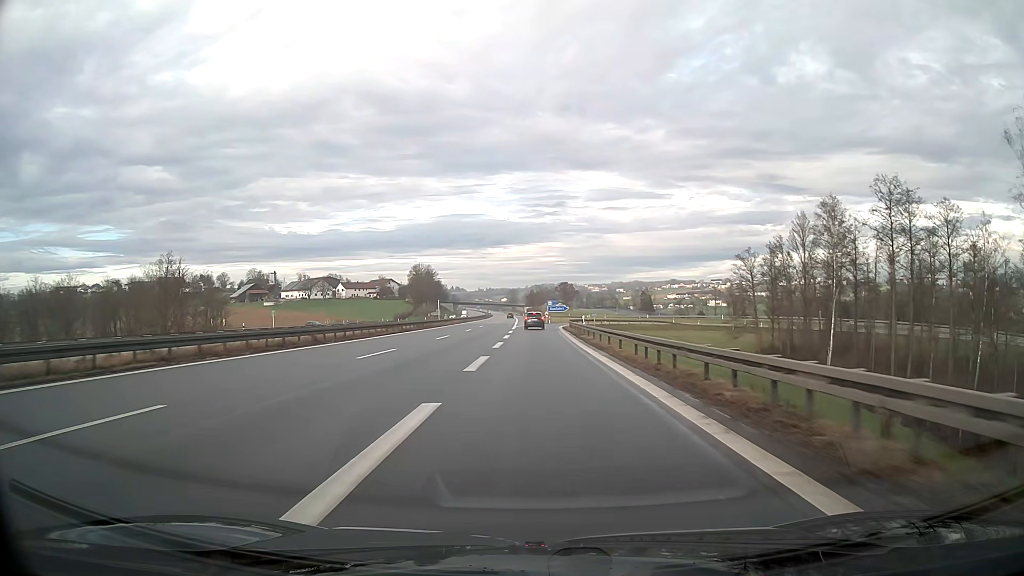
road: motorway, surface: asphalt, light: Day
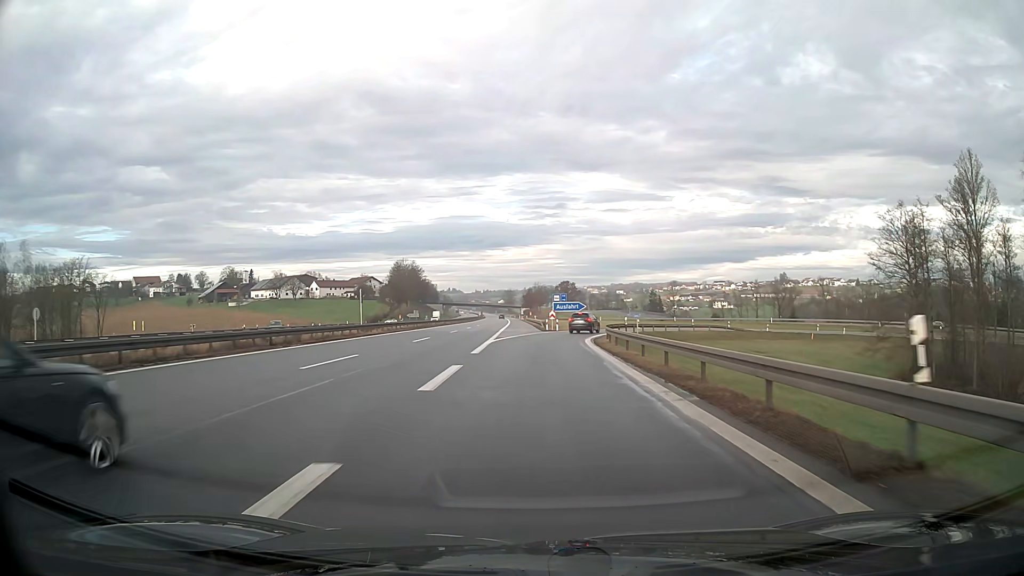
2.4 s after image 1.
(0.0, +40.2) m; 0°
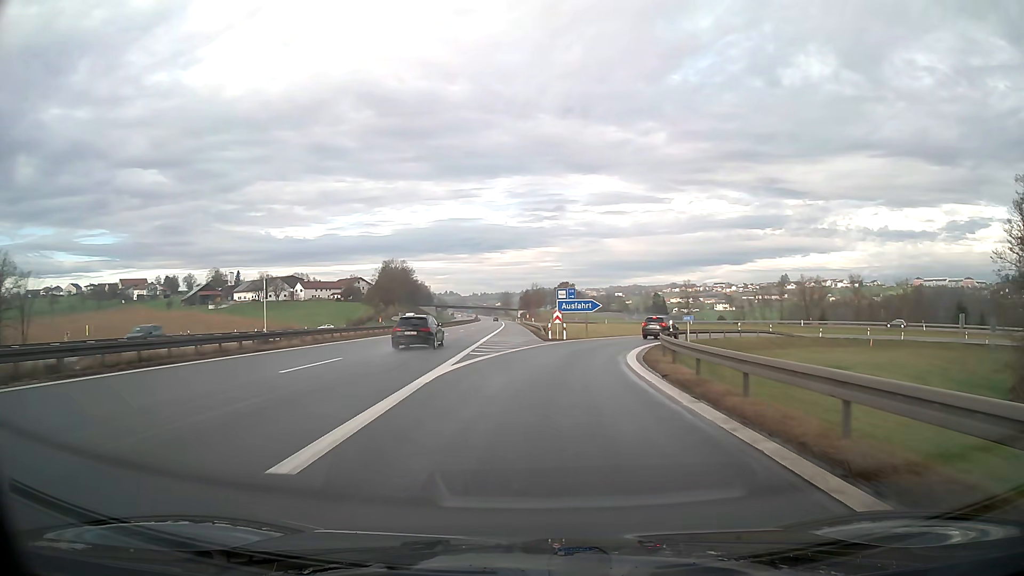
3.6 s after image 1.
(+0.1, +18.4) m; 0°
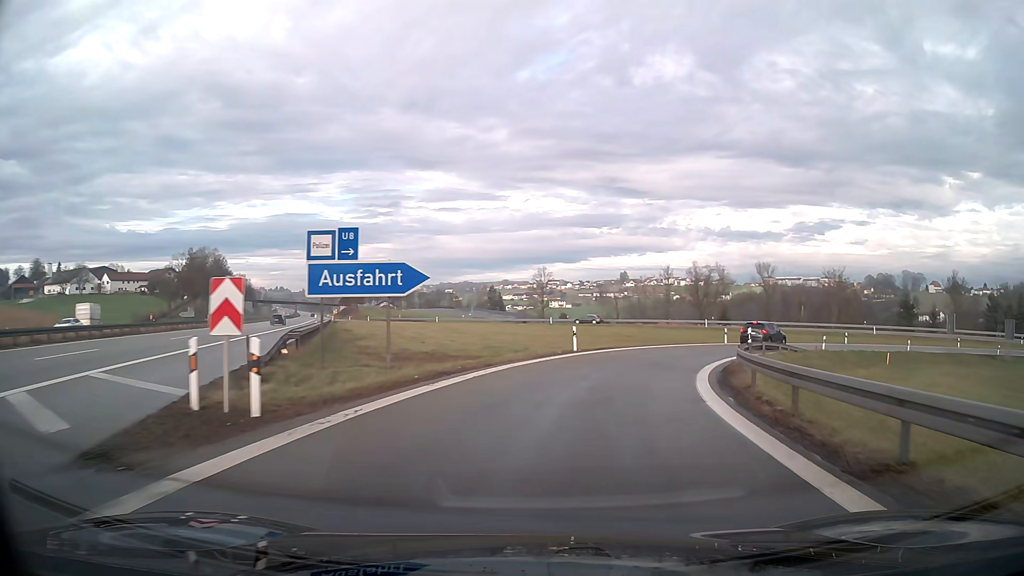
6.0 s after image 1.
(+3.9, +33.6) m; +16°
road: motorway_link
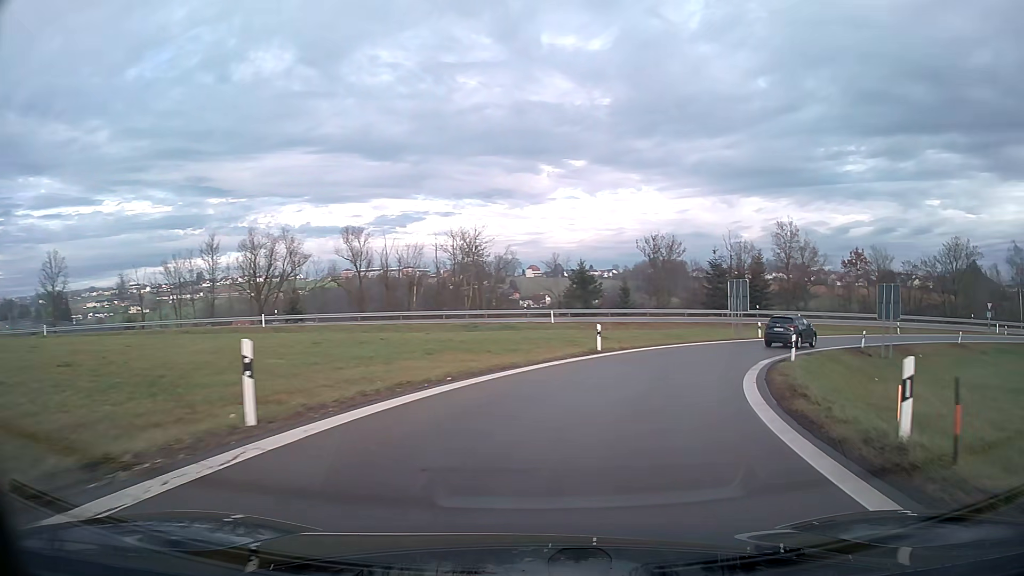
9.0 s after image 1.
(+11.0, +36.4) m; +37°
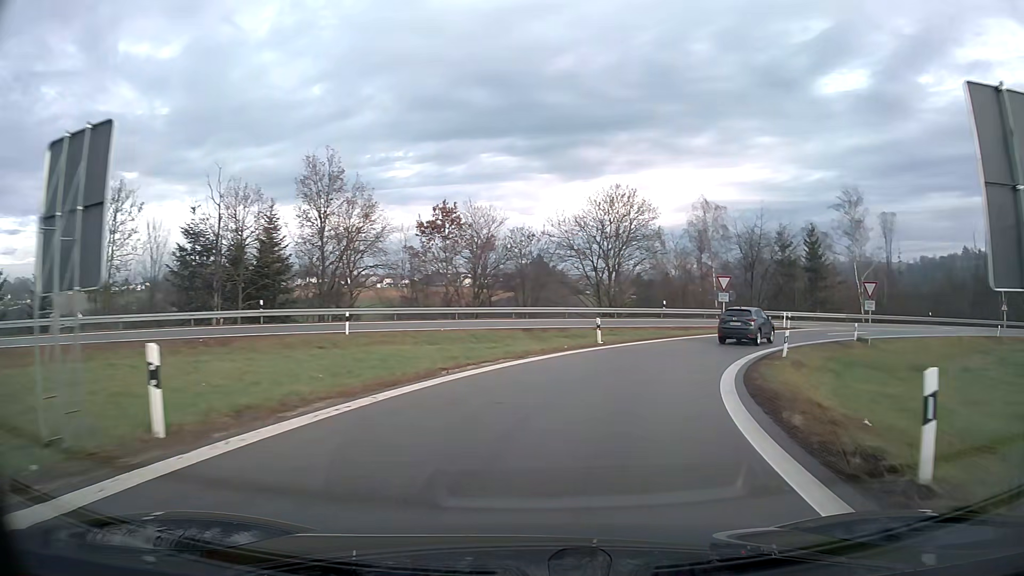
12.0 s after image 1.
(+12.2, +33.5) m; +39°
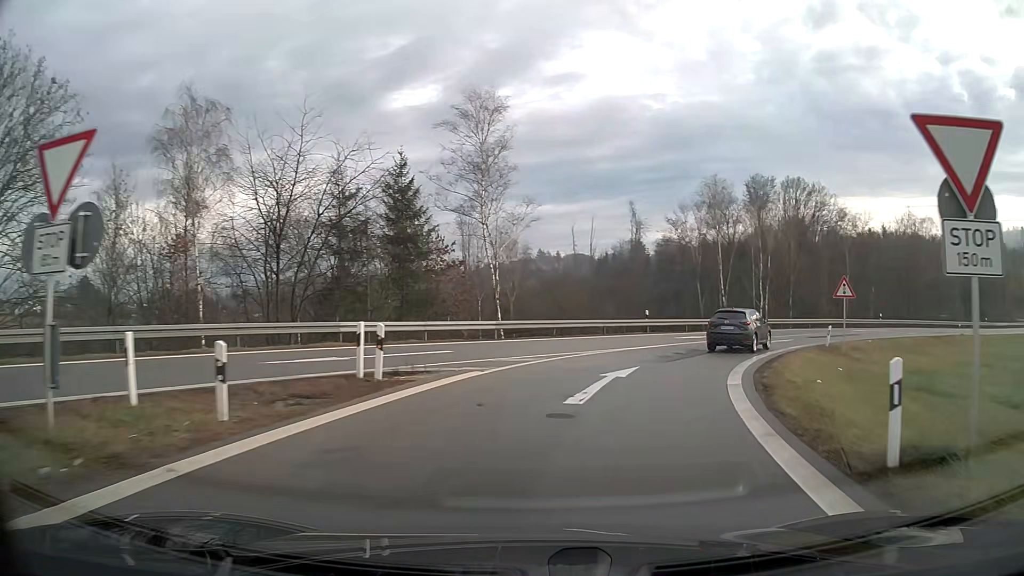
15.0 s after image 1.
(+11.4, +33.2) m; +38°
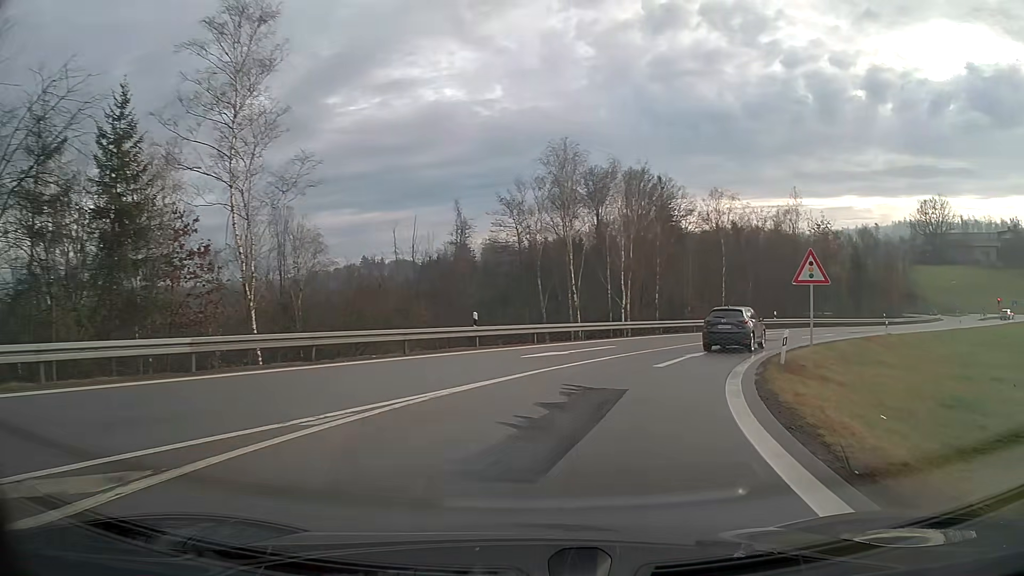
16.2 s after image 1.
(+1.7, +13.3) m; +14°
(+1, +10) (+4, +20) (+8, +28) (+14, +37) (+21, +44) (+28, +51) (+35, +58) (+42, +65) (+50, +71) (+58, +77) m
